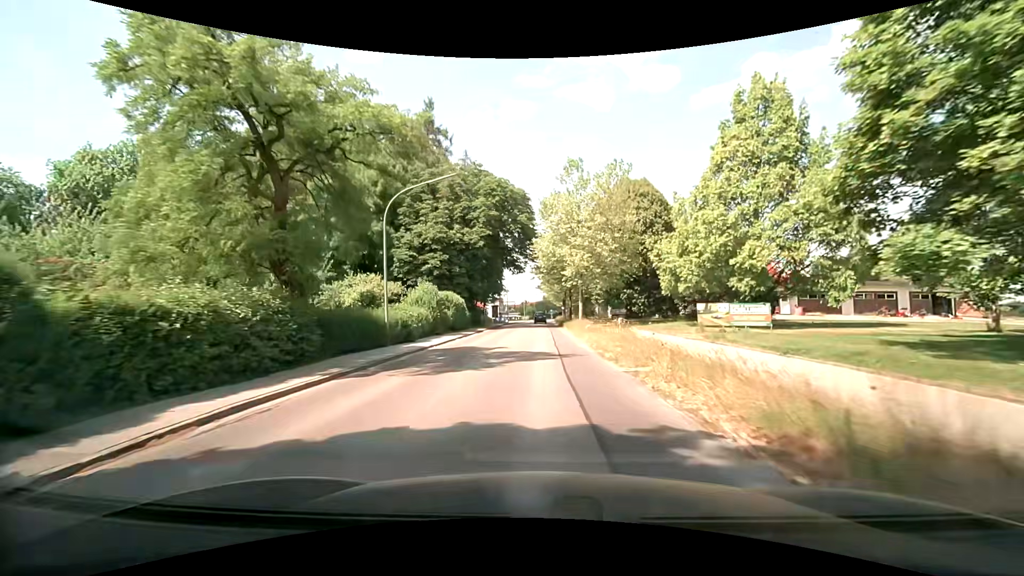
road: secondary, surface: asphalt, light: Day
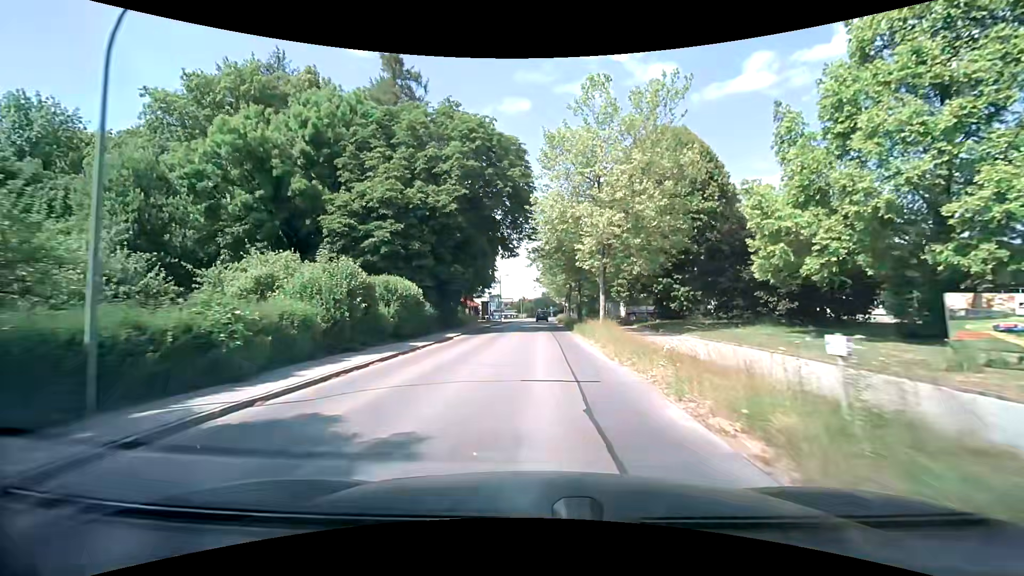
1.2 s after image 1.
(0.0, +14.4) m; 0°
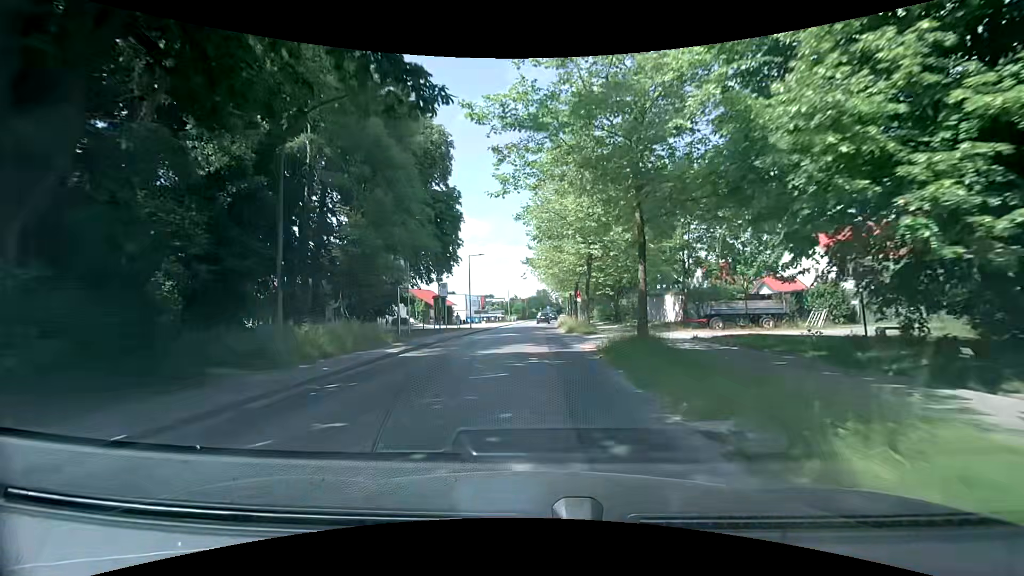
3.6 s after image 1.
(+0.4, +29.4) m; +1°
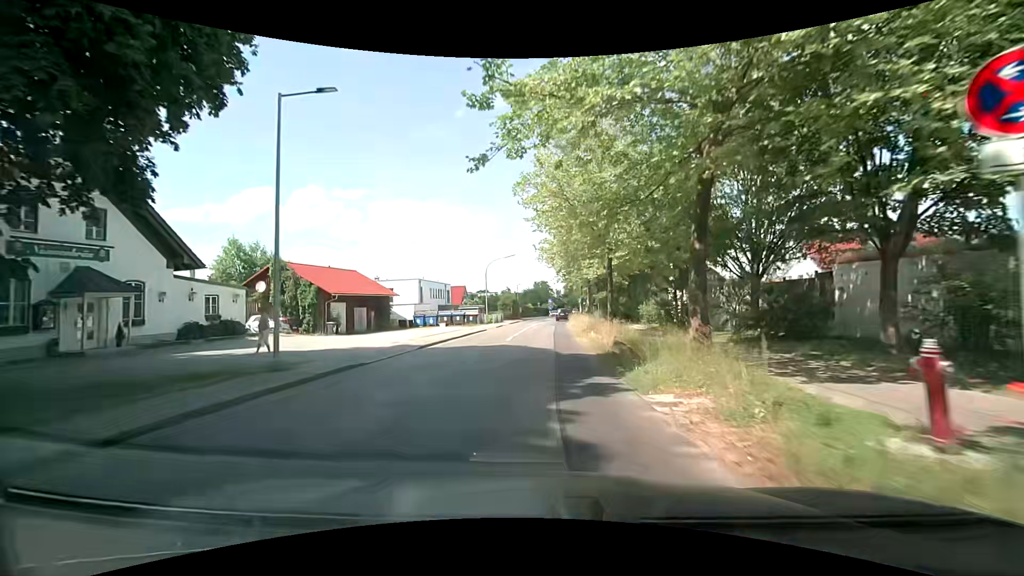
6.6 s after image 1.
(+0.1, +36.0) m; 0°
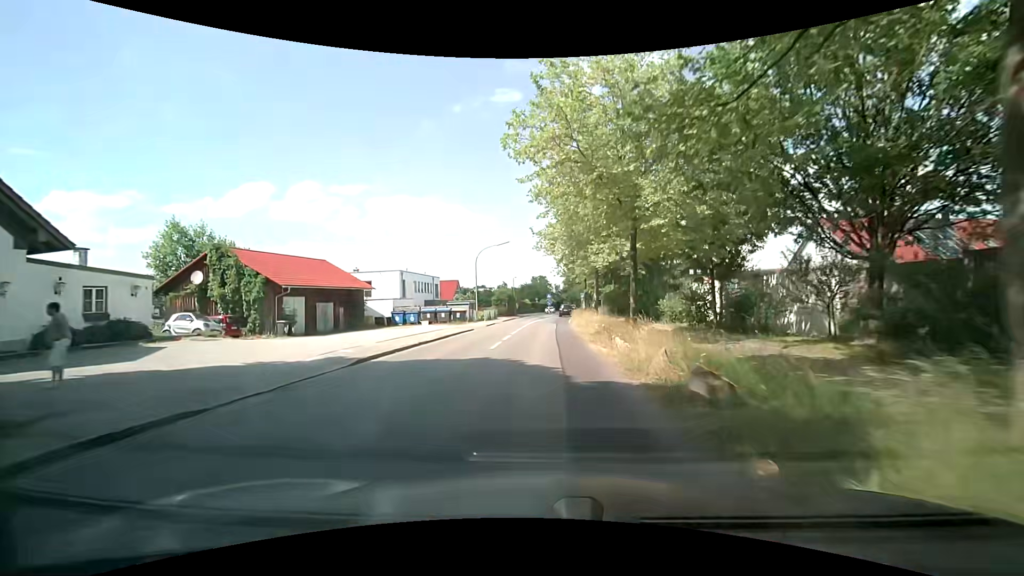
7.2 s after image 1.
(0.0, +7.2) m; +1°
(0, +10) (0, +20) (0, +30) (+1, +40) (+1, +50) (+2, +60) (+3, +70) (+4, +80) (+4, +90) (+5, +100) m
